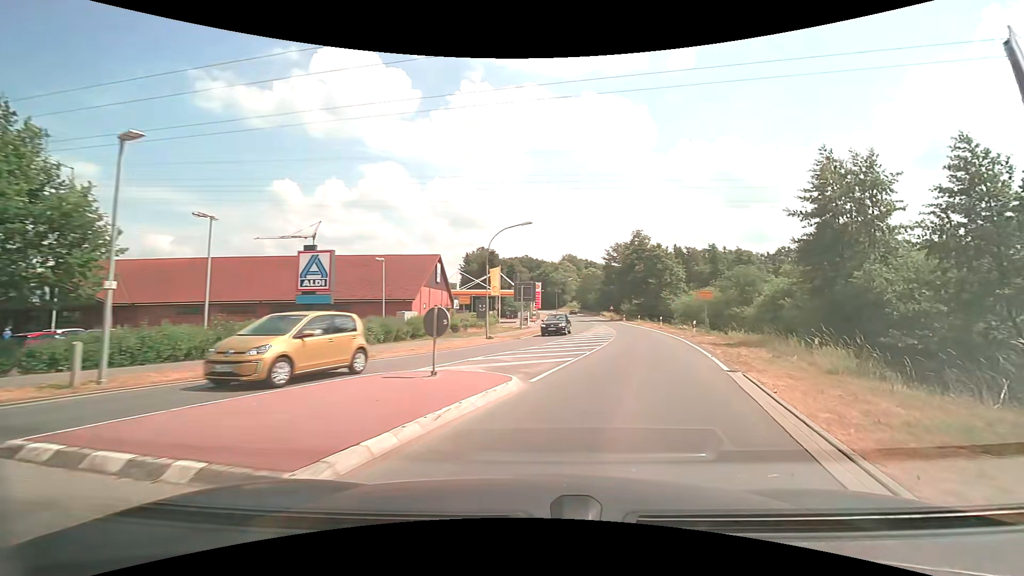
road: secondary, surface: asphalt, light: Day
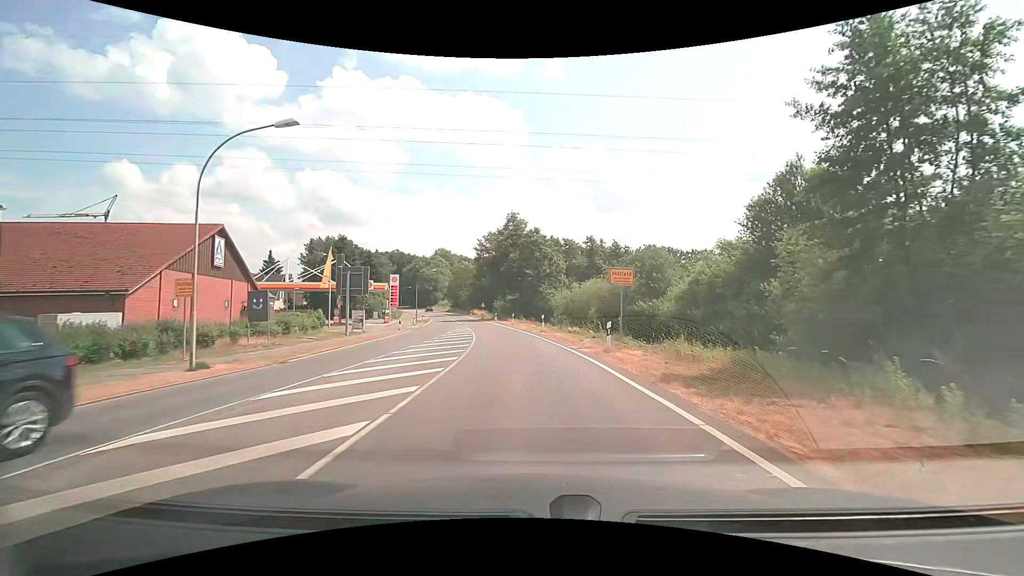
(+2.9, +15.9) m; +14°
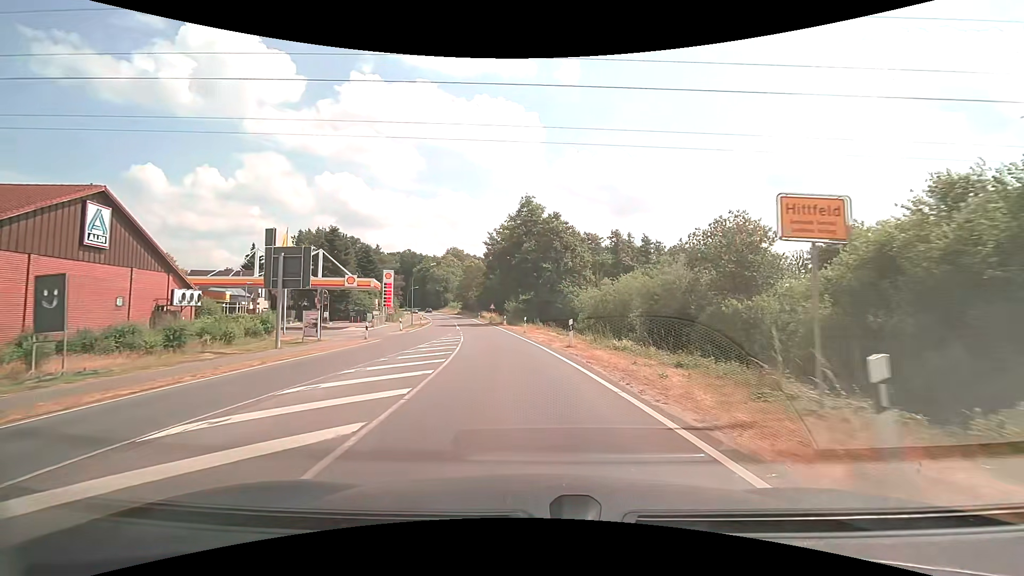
(-0.2, +12.6) m; -2°
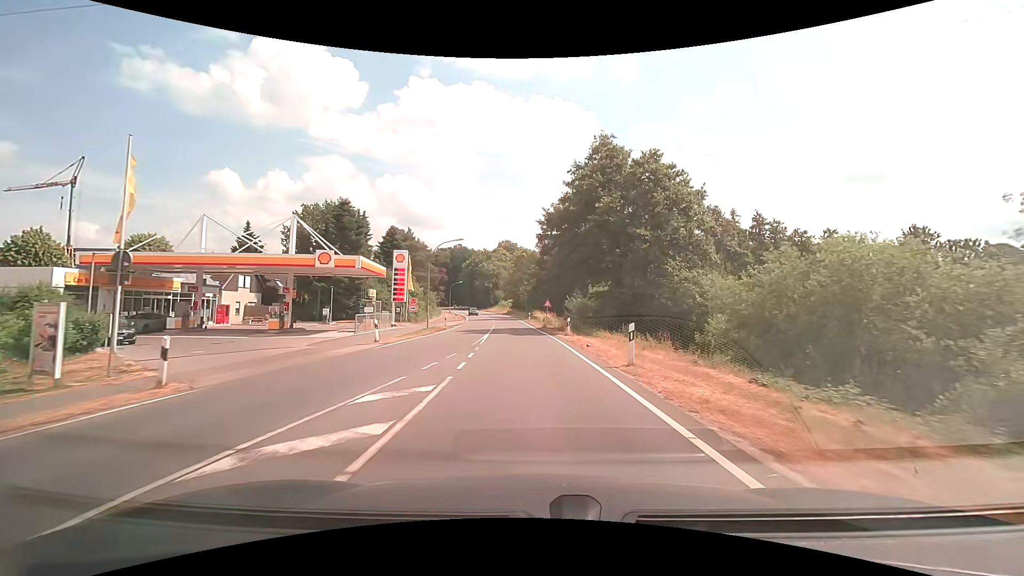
(-1.4, +21.5) m; -6°
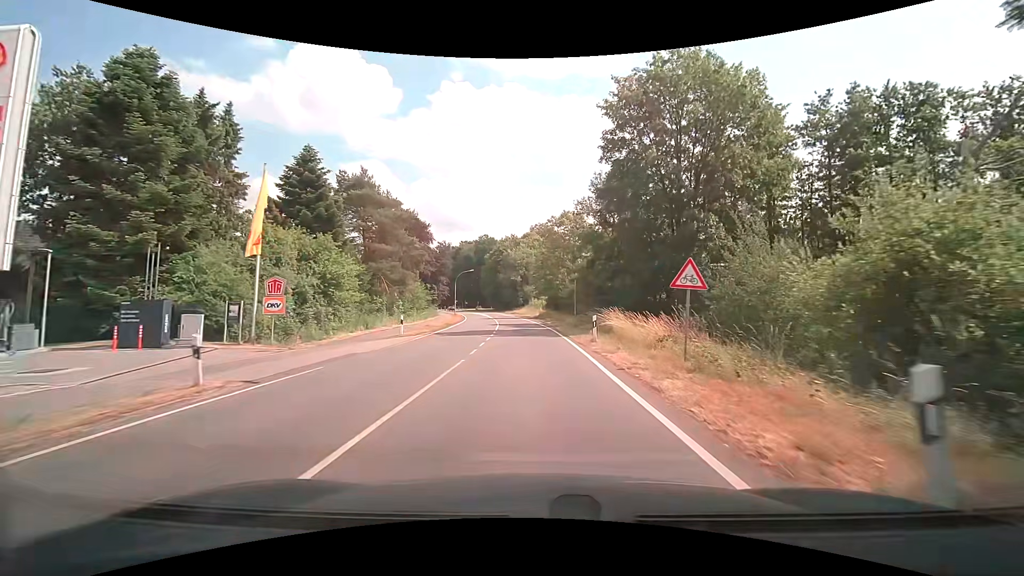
(-1.3, +39.5) m; -4°
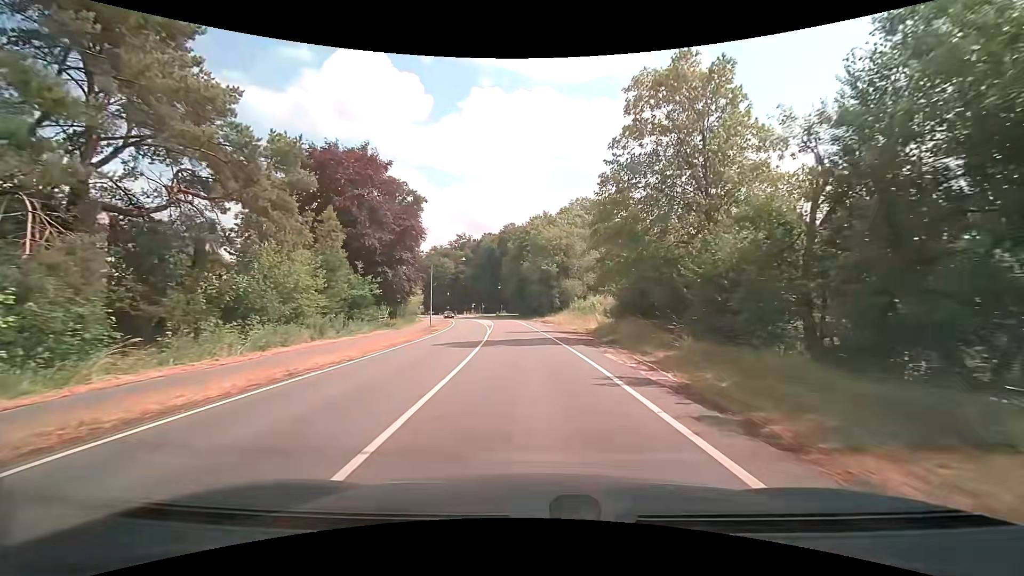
(-1.6, +40.2) m; -4°
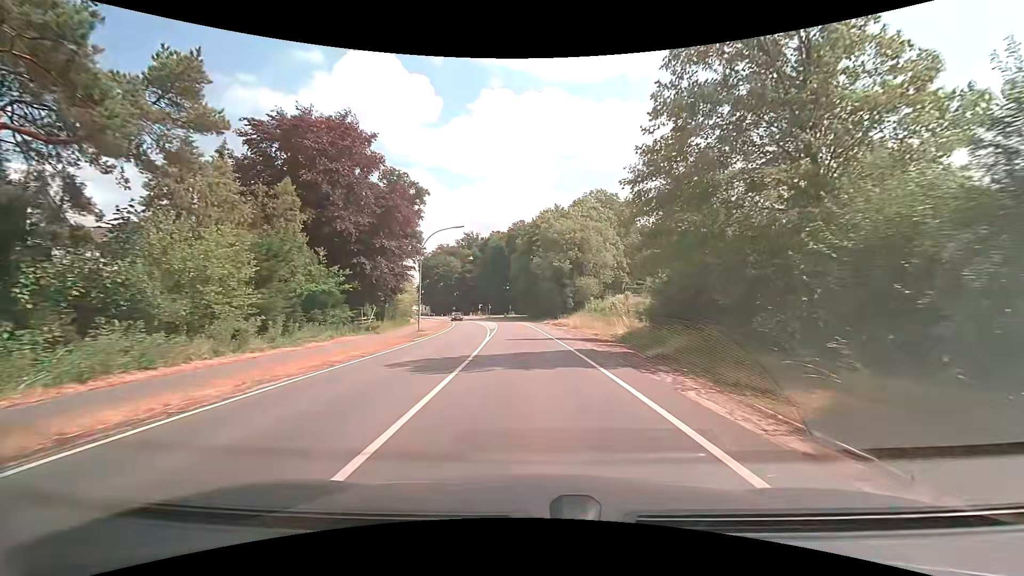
(-0.1, +7.9) m; -1°
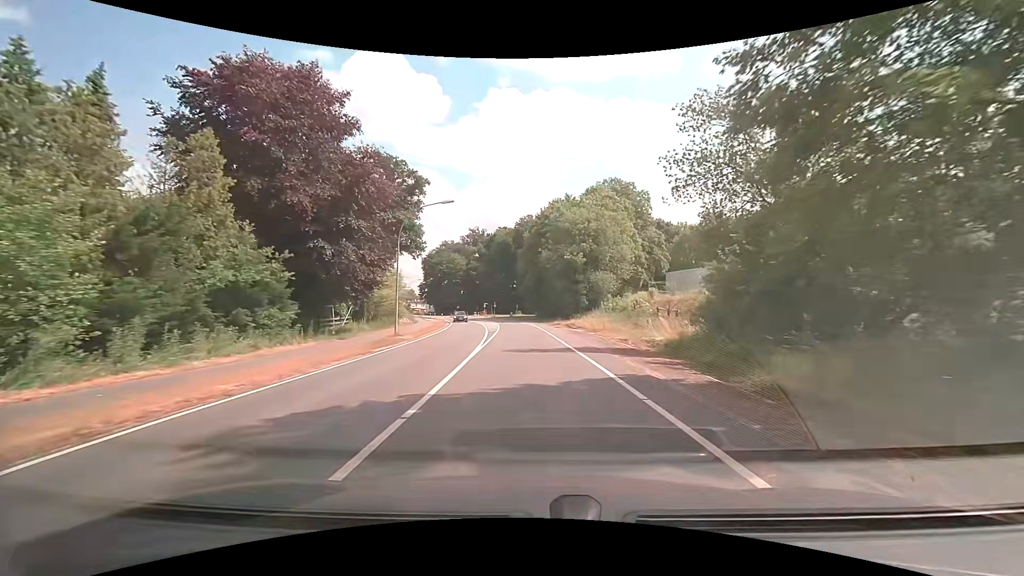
(-0.1, +7.8) m; -1°
(0, +10) (-1, +20) (-1, +30) (-2, +40) (-2, +50) (-3, +60) (-5, +70) (-7, +80) (-9, +89) (-11, +99) m
